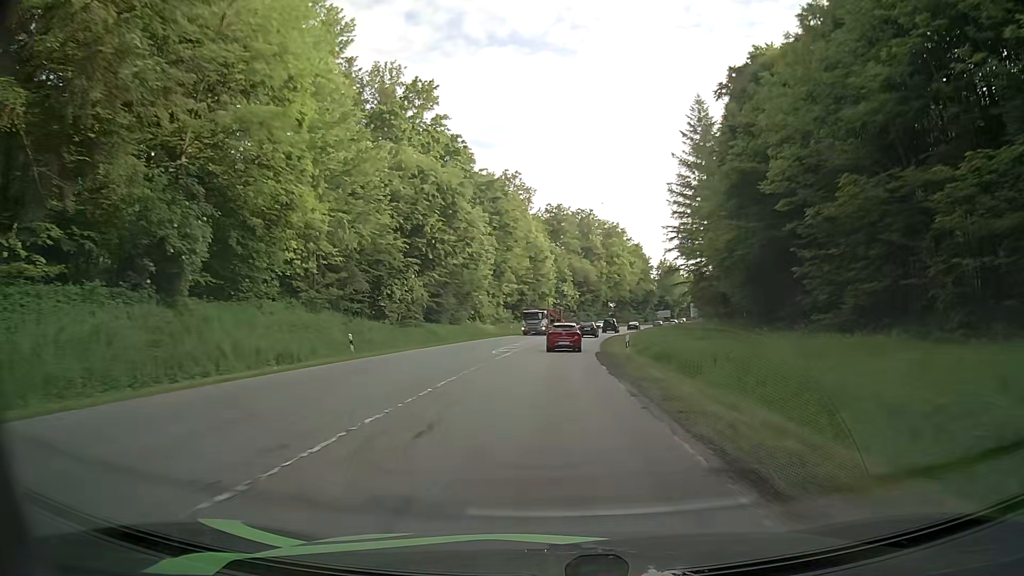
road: secondary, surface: asphalt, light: Day
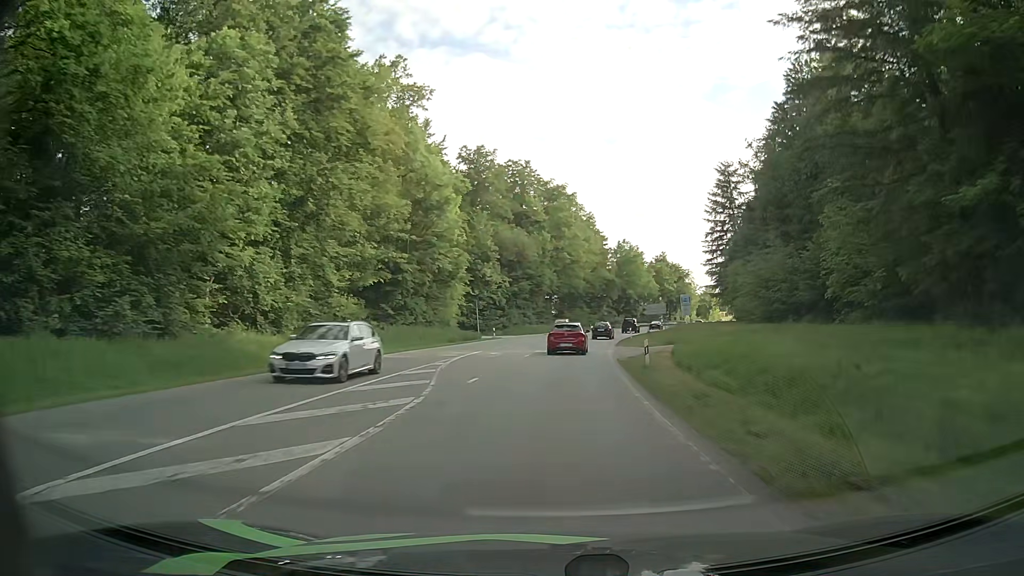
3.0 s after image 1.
(+2.4, +52.1) m; +6°
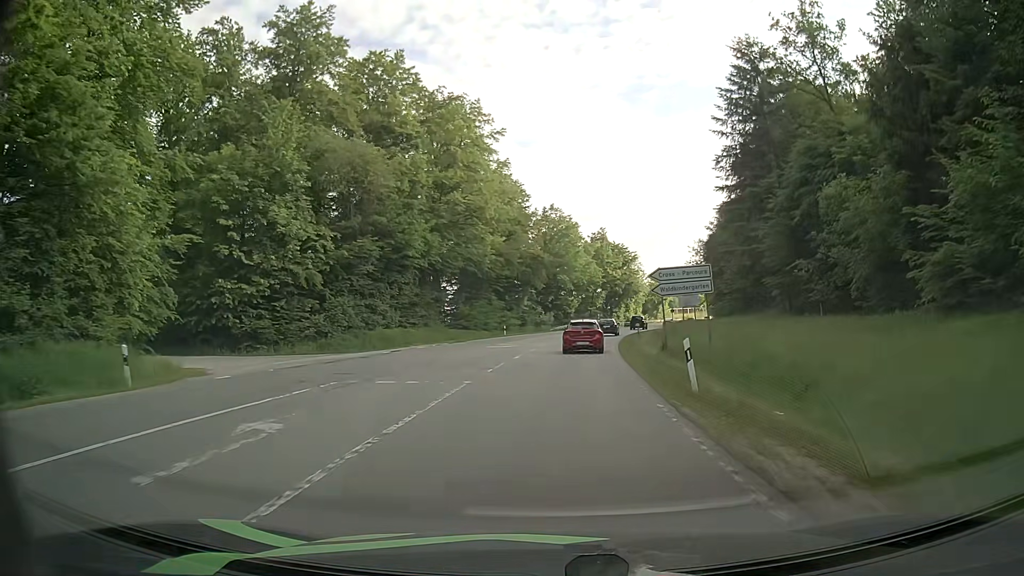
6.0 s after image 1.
(+2.3, +47.4) m; +7°
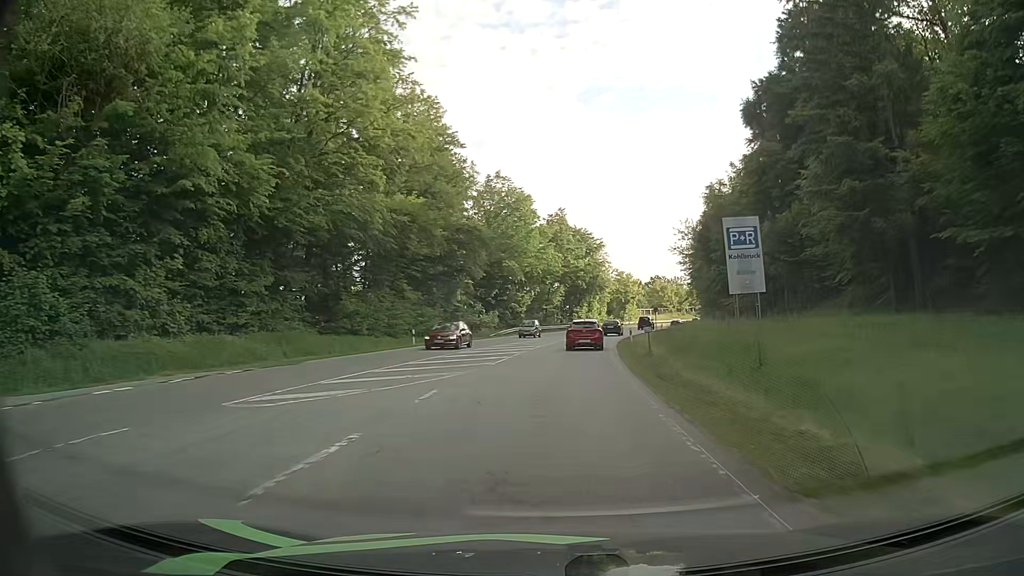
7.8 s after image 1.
(+0.7, +25.6) m; +4°
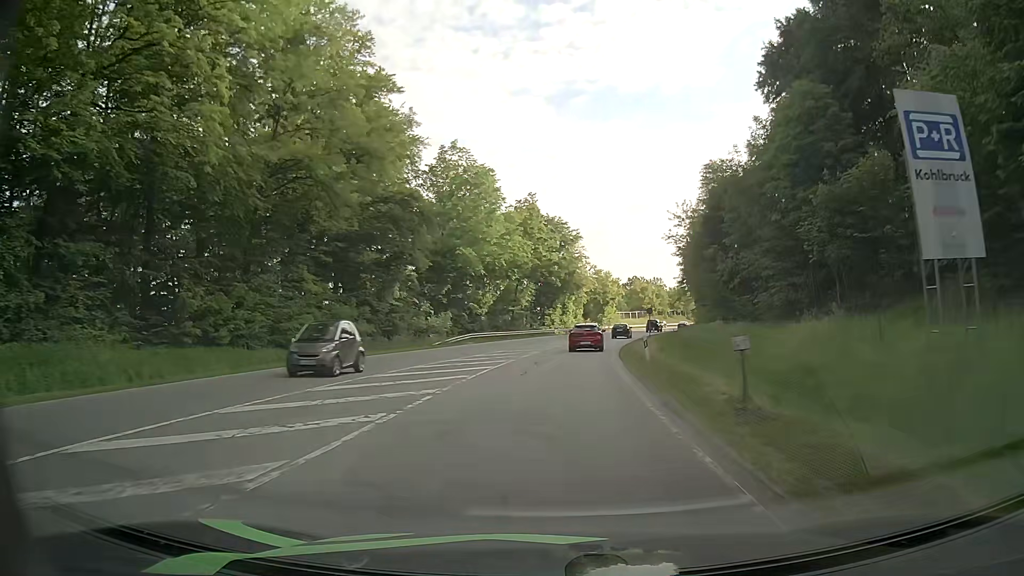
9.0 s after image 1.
(+0.3, +16.3) m; +2°
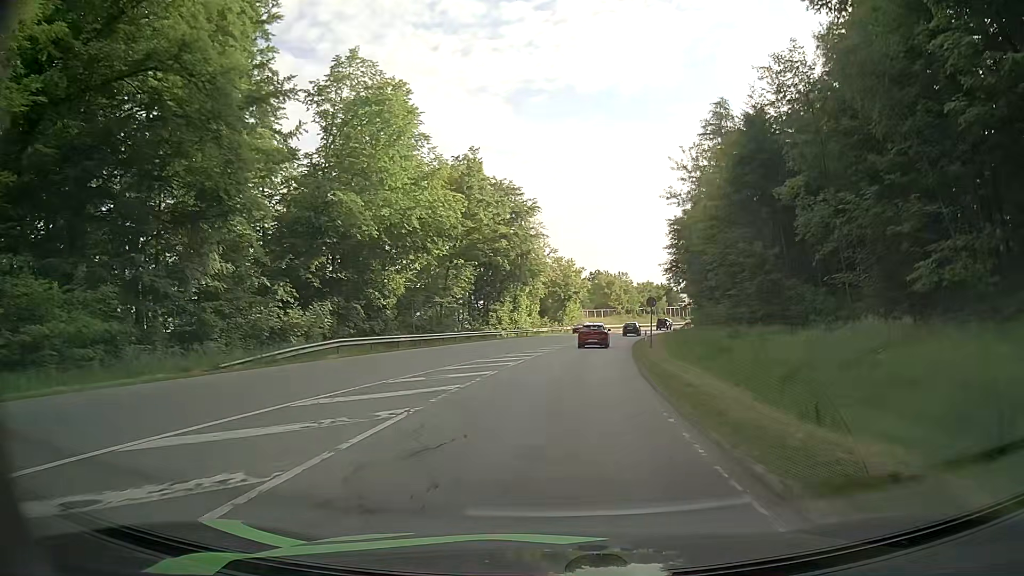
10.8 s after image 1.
(+0.6, +24.5) m; +4°
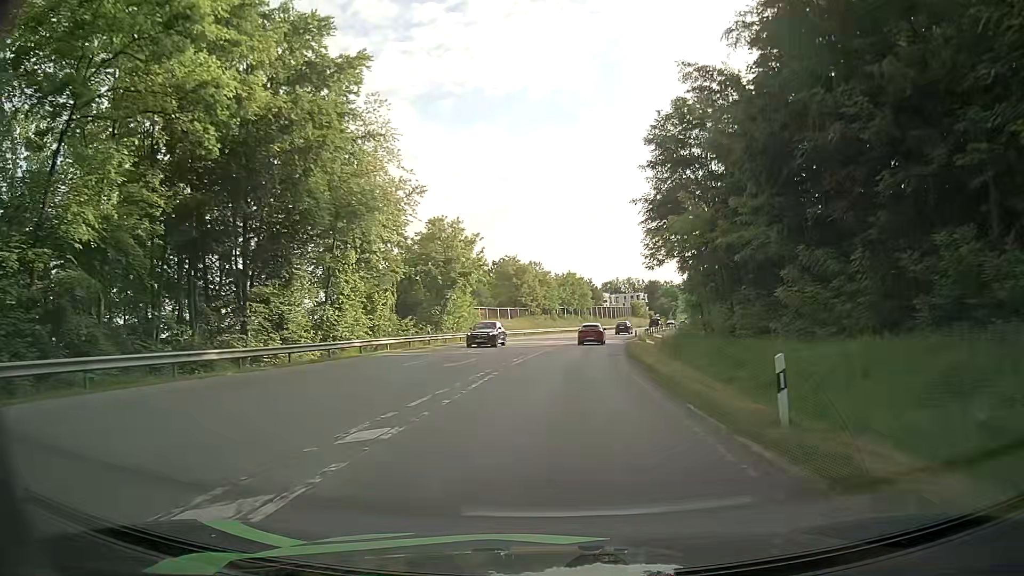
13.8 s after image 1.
(+2.8, +42.7) m; +8°
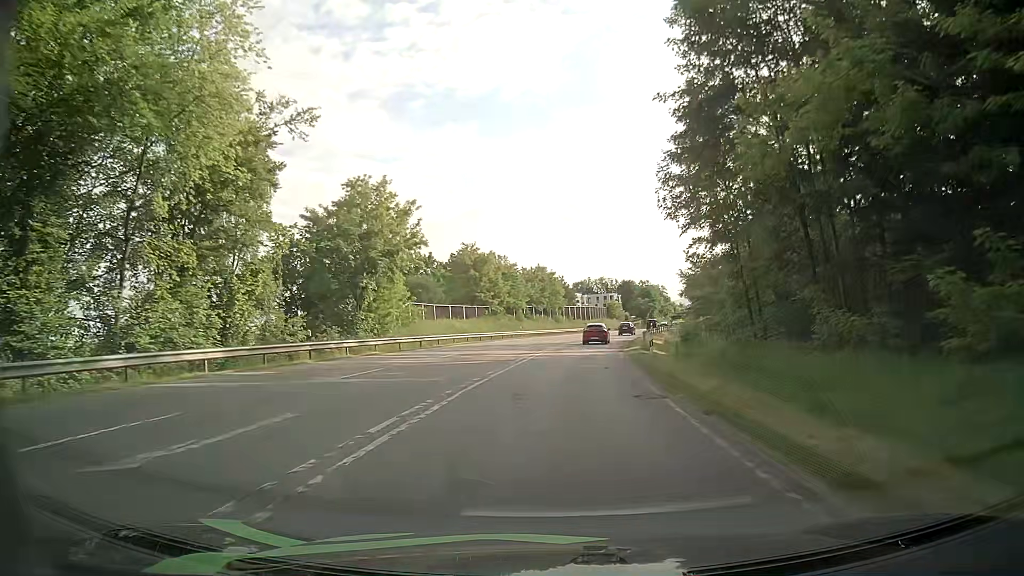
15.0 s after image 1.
(+0.3, +17.9) m; +1°
(0, +10) (+1, +20) (+2, +30) (+3, +40) (+5, +50) (+7, +60) (+9, +69) (+11, +79) (+13, +89) (+15, +99) m
